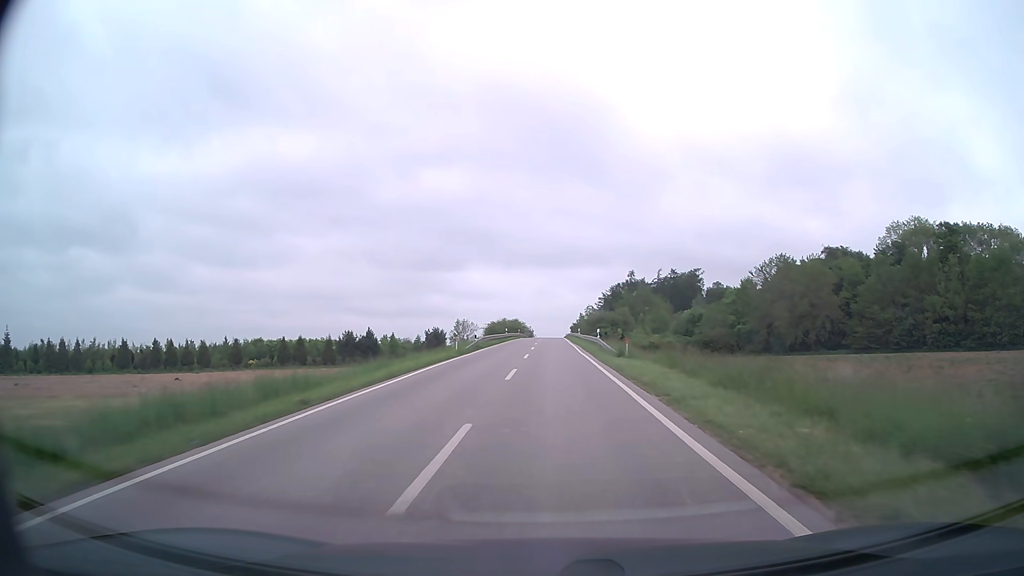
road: secondary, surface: asphalt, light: Day
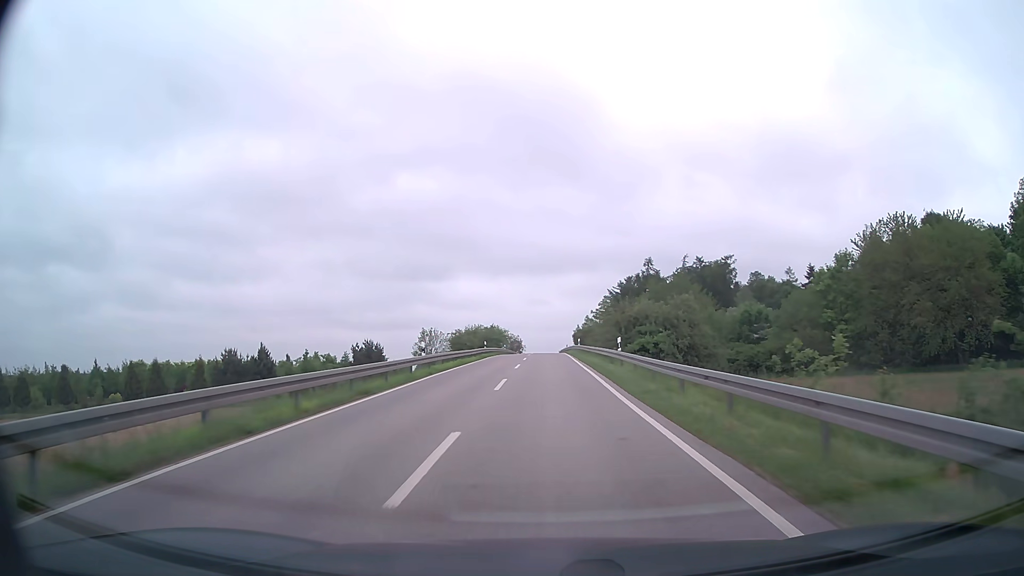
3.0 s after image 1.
(+0.6, +47.4) m; +1°
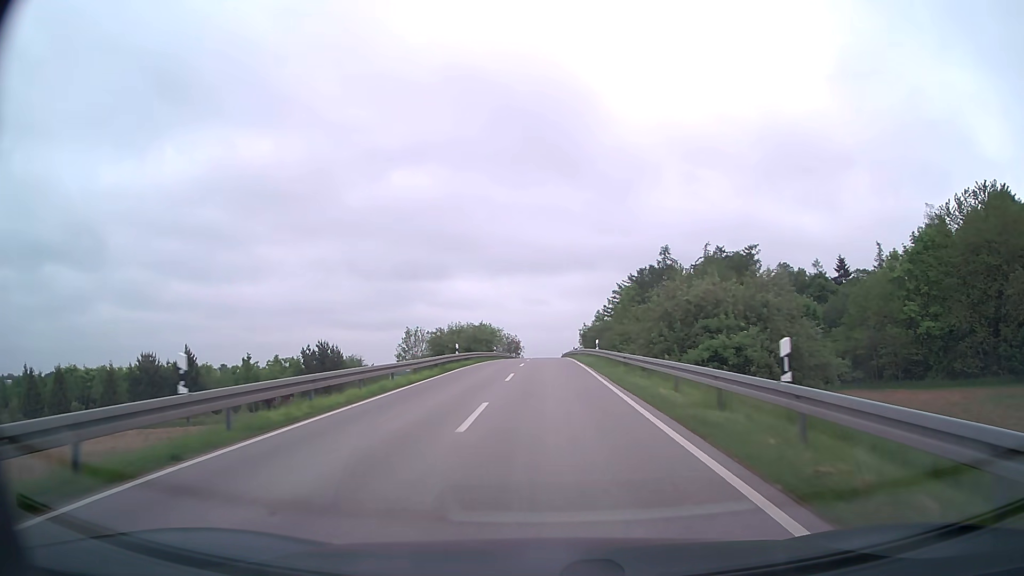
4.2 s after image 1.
(0.0, +19.3) m; 0°
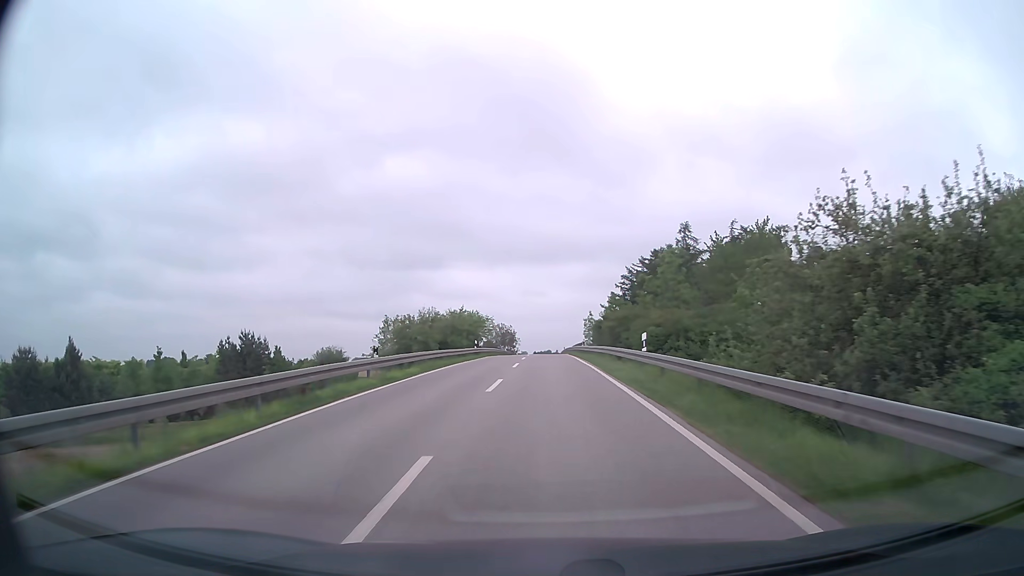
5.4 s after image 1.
(0.0, +18.6) m; 0°
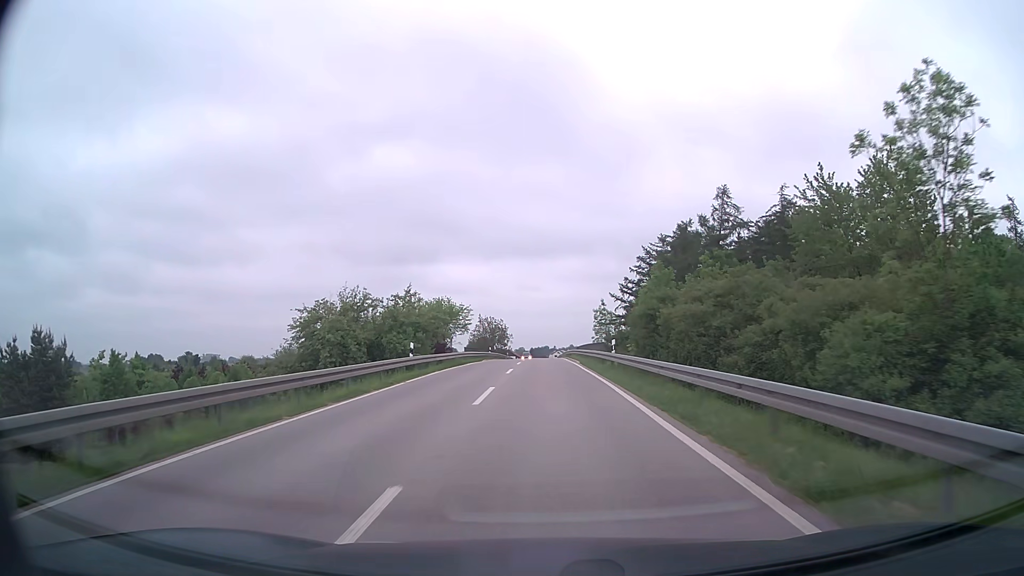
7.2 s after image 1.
(0.0, +24.8) m; 0°
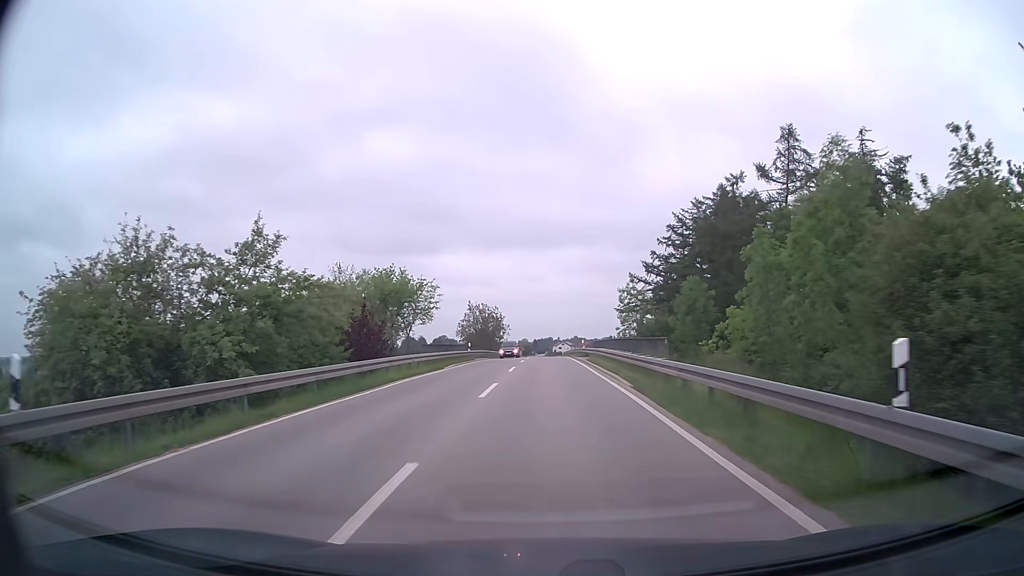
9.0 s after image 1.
(-0.1, +22.7) m; 0°
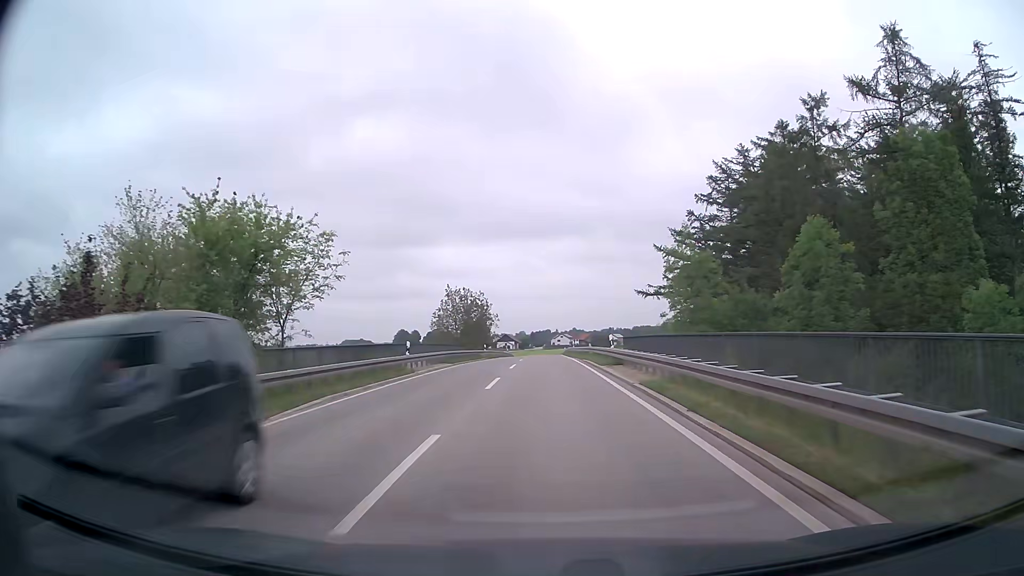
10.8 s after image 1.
(0.0, +21.8) m; 0°
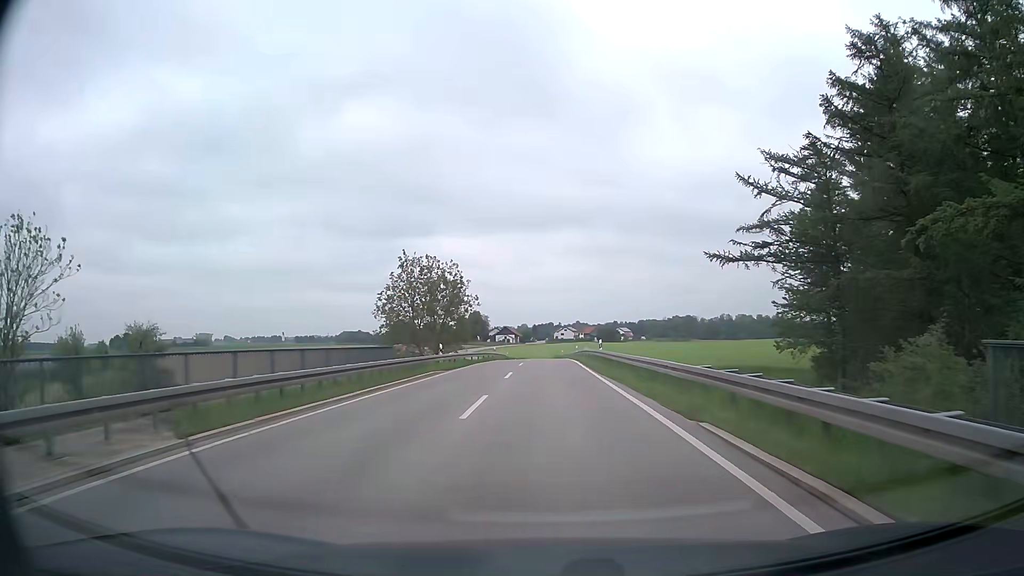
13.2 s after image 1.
(-0.1, +29.1) m; 0°
(0, +10) (0, +20) (0, +30) (0, +40) (0, +50) (0, +60) (0, +70) (0, +80) (0, +90) (0, +100) m
